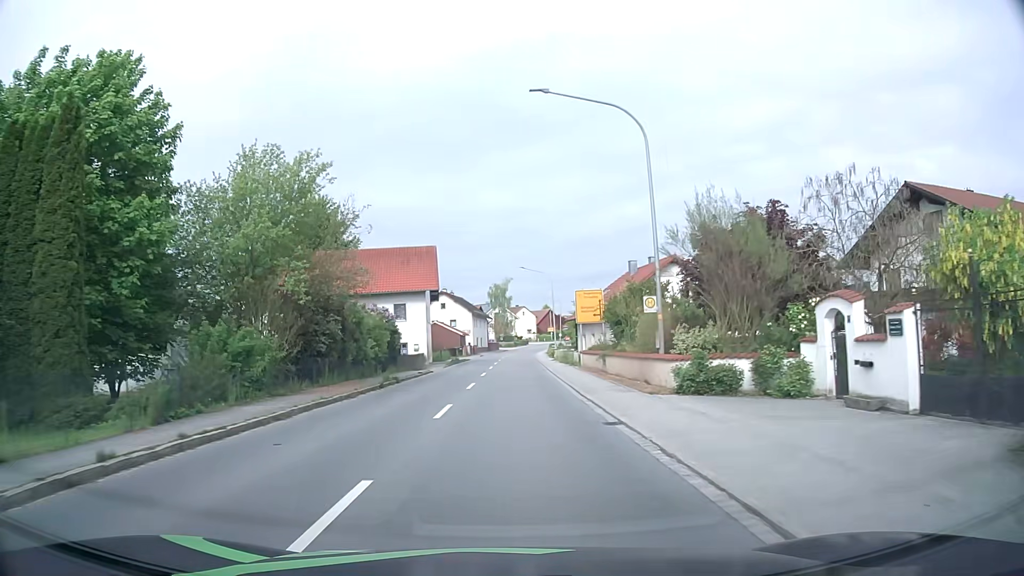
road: primary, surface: asphalt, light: Day
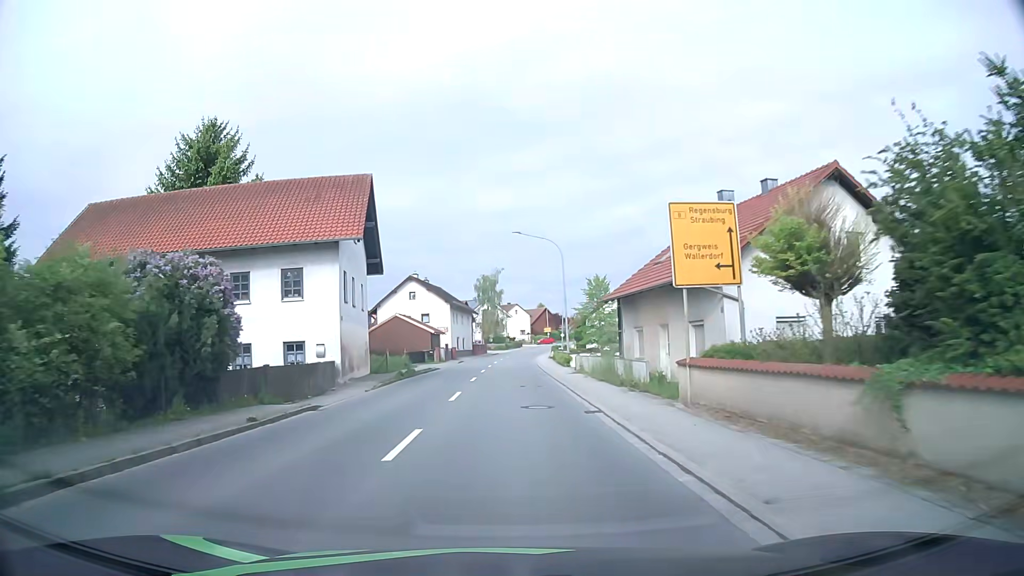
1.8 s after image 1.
(+0.1, +22.8) m; +1°
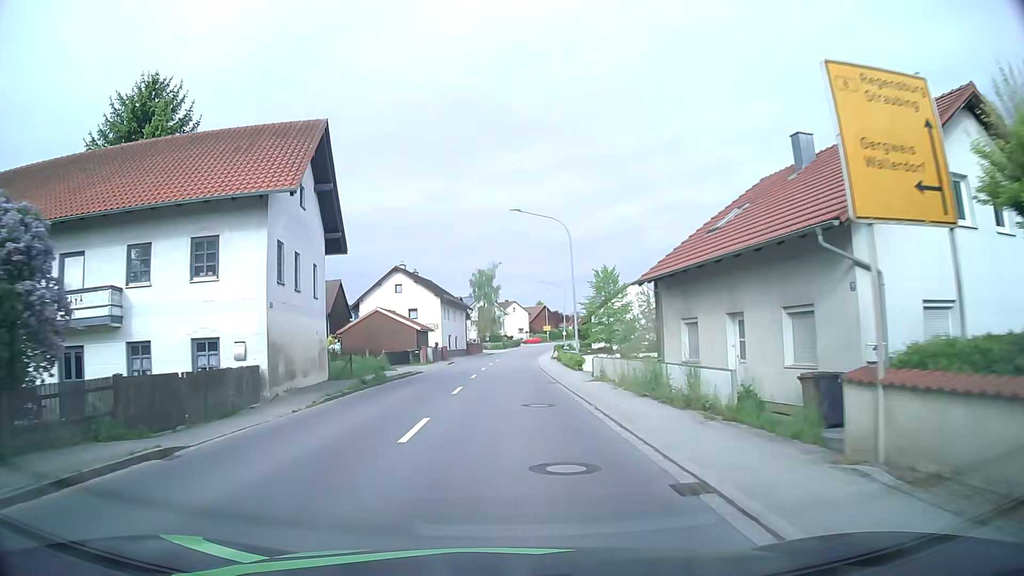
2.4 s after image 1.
(0.0, +7.6) m; 0°
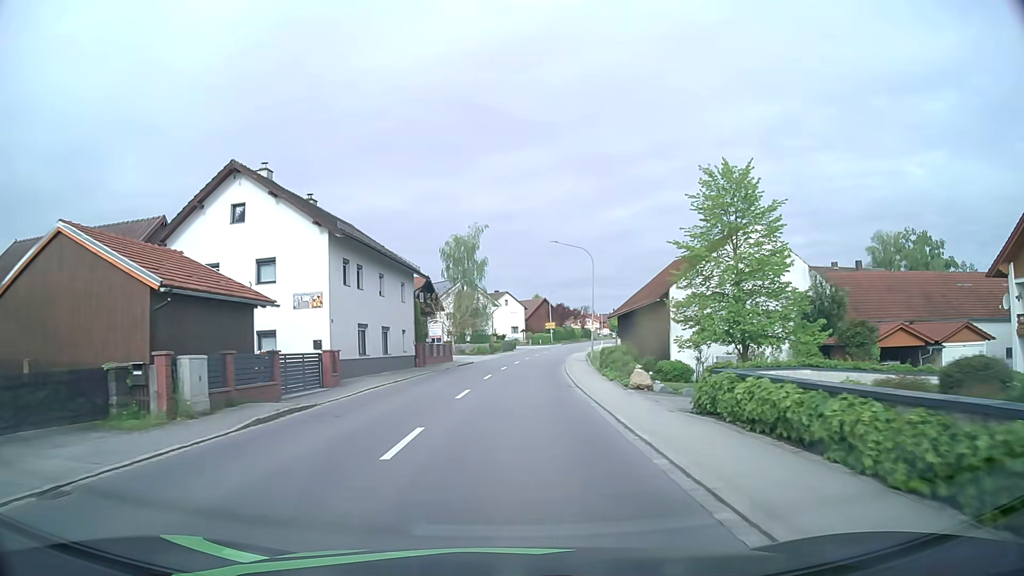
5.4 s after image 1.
(+0.2, +37.8) m; +1°
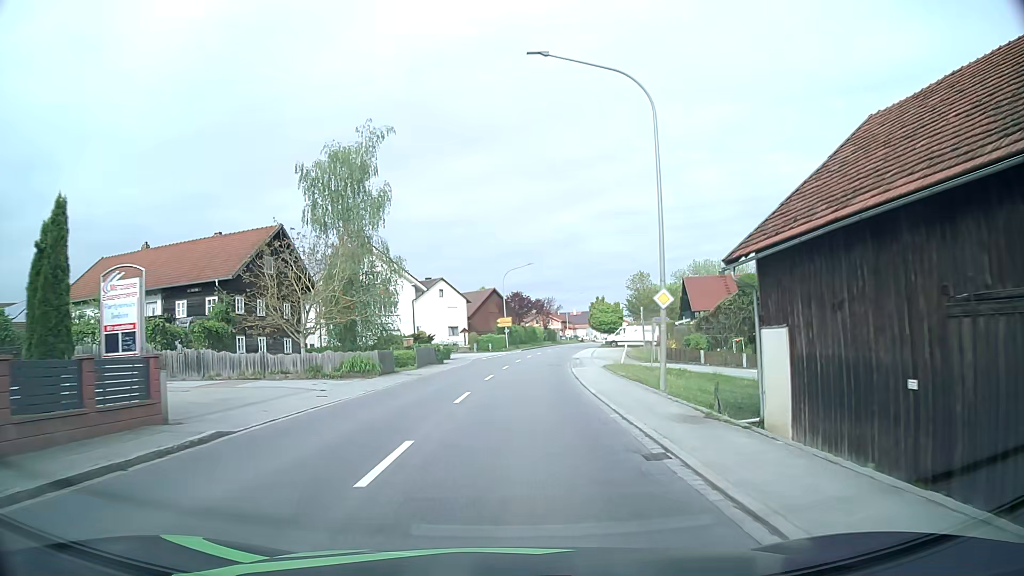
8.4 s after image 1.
(+1.3, +37.6) m; +5°
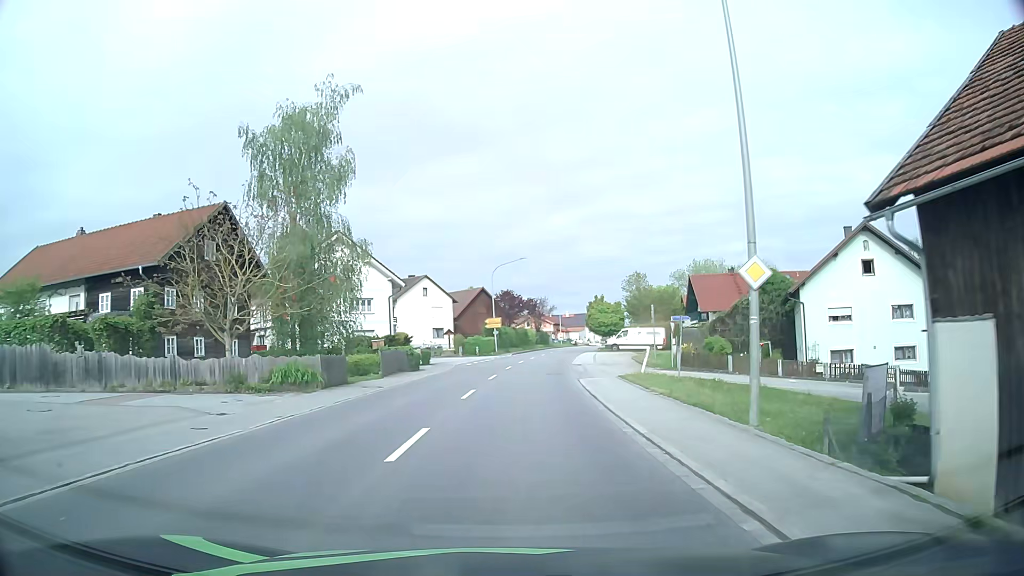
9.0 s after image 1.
(+0.1, +7.5) m; +1°
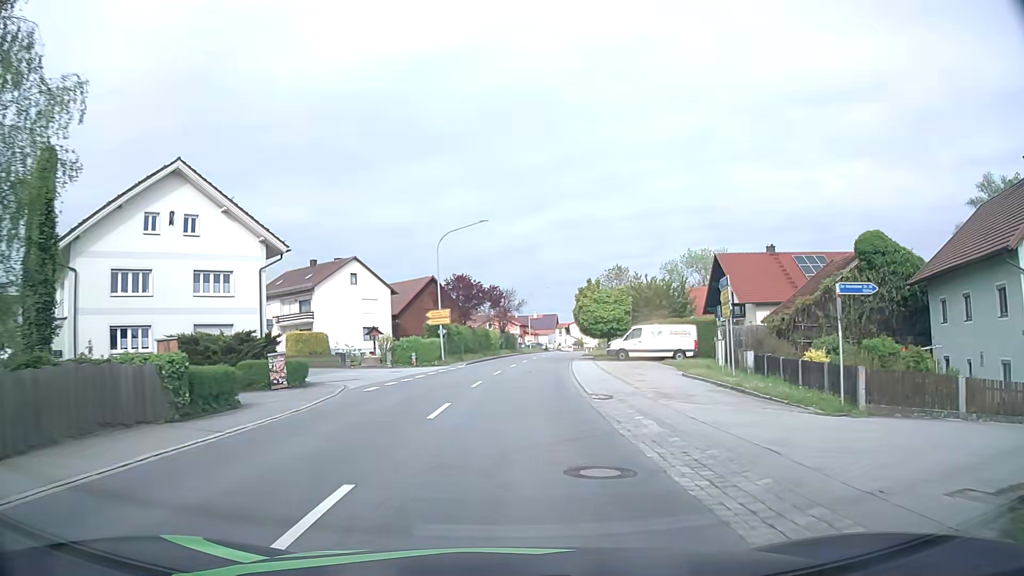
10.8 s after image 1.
(+0.6, +22.5) m; +3°
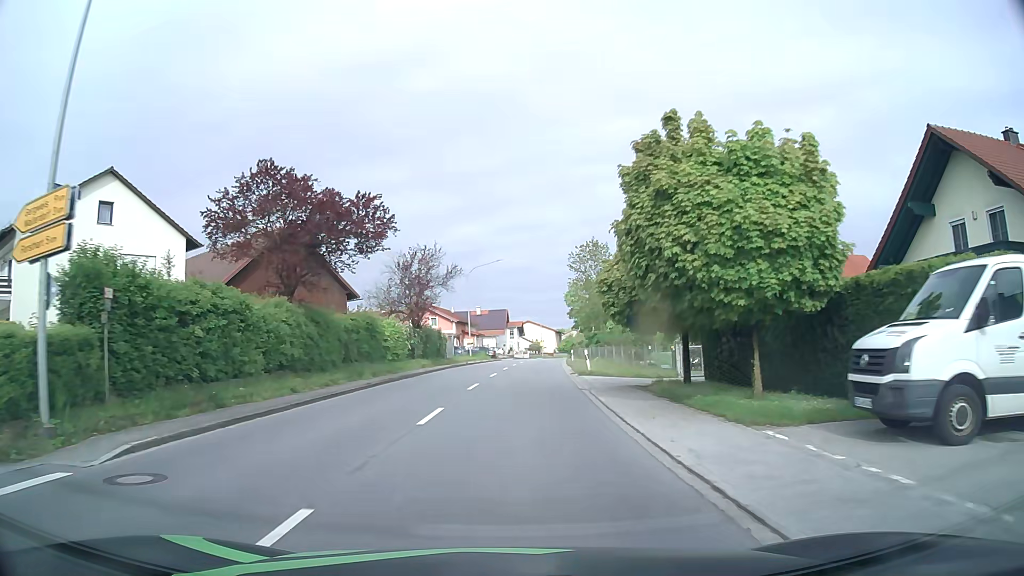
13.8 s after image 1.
(+1.6, +37.0) m; +5°
(0, +10) (0, +20) (+1, +30) (+1, +40) (+2, +50) (+3, +60) (+4, +70) (+5, +80) (+6, +90) (+8, +100) m
